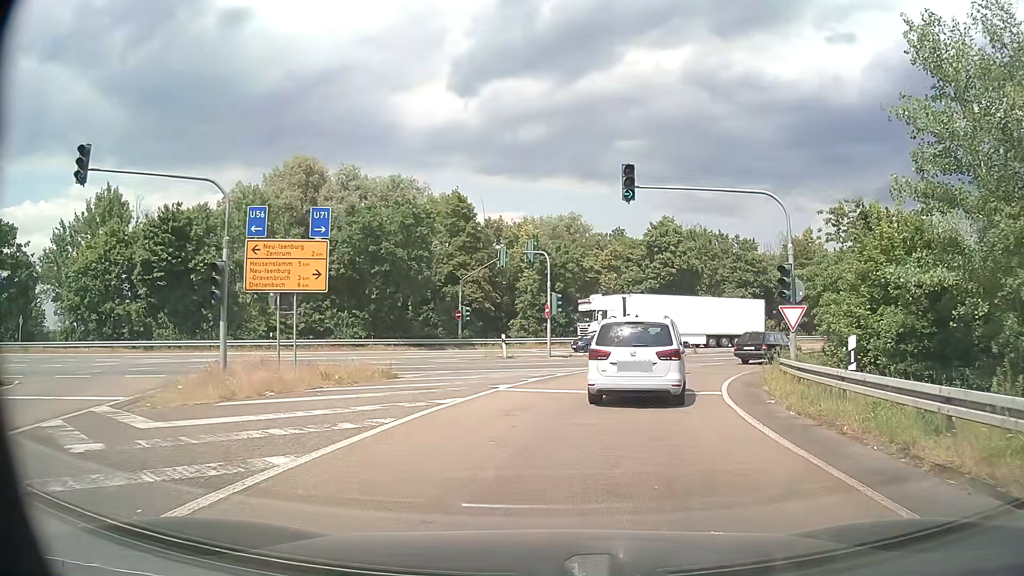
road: motorway_link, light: Day
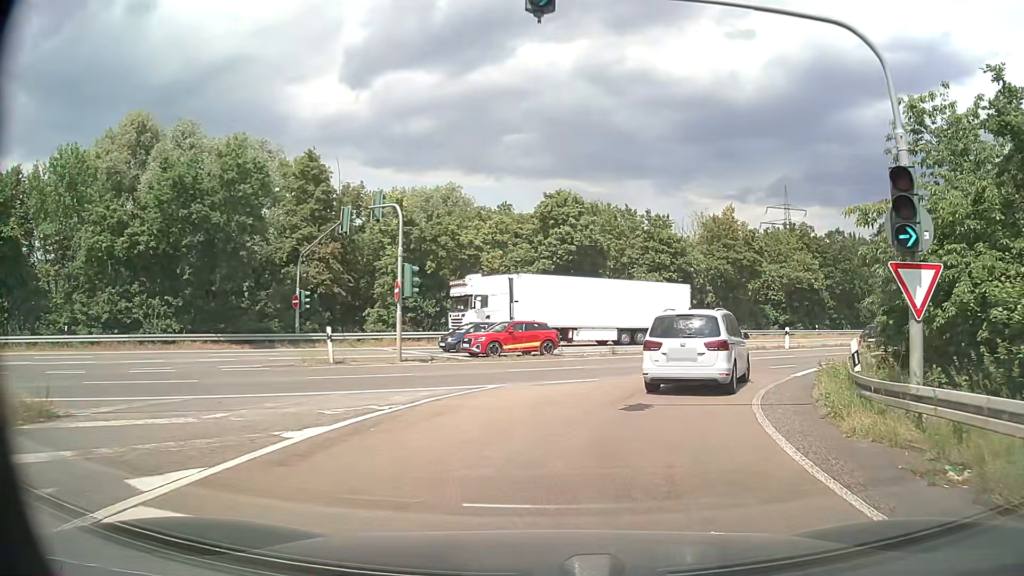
(+1.0, +12.3) m; +10°
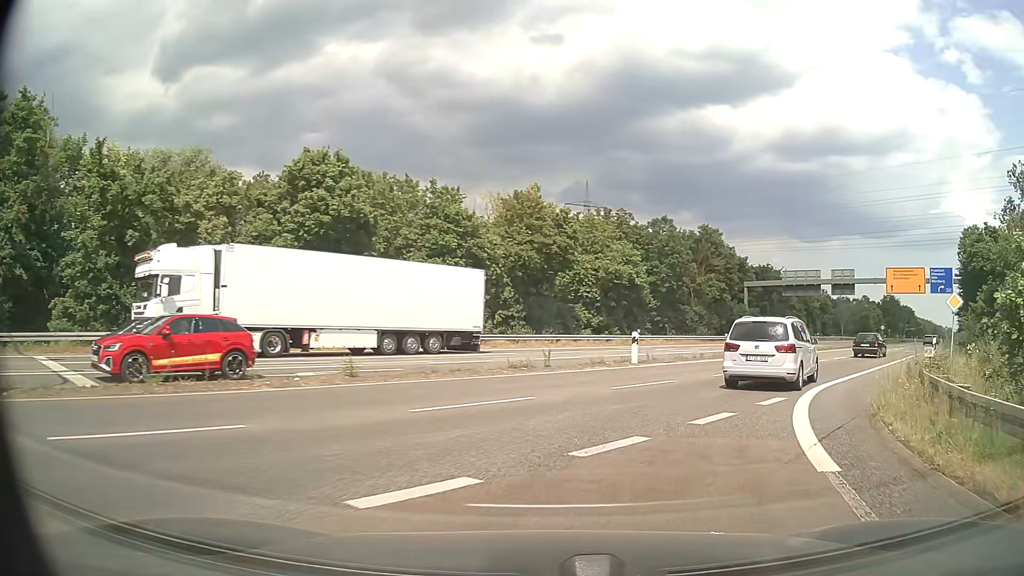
(+1.9, +13.2) m; +18°
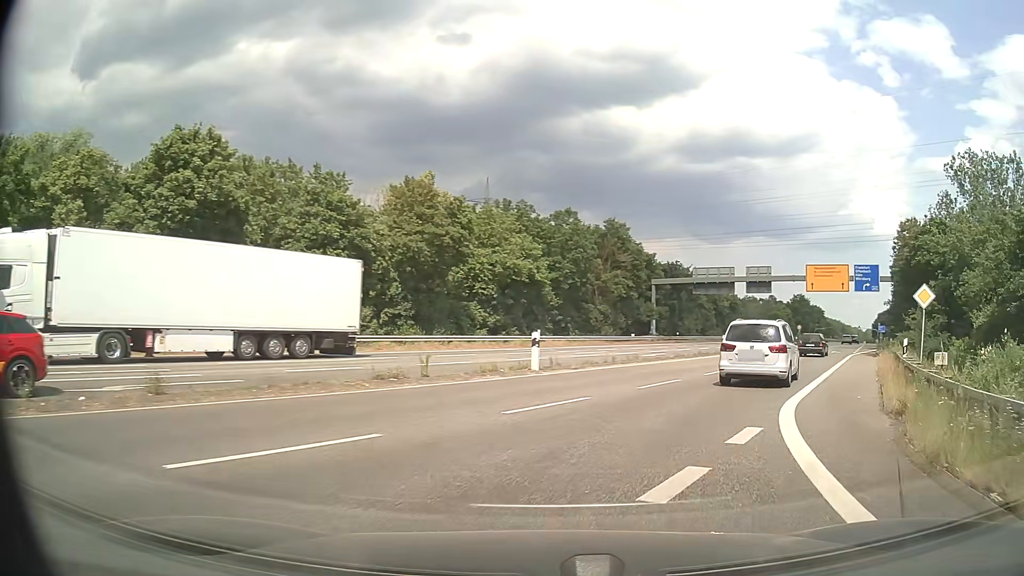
(+0.4, +4.6) m; +8°
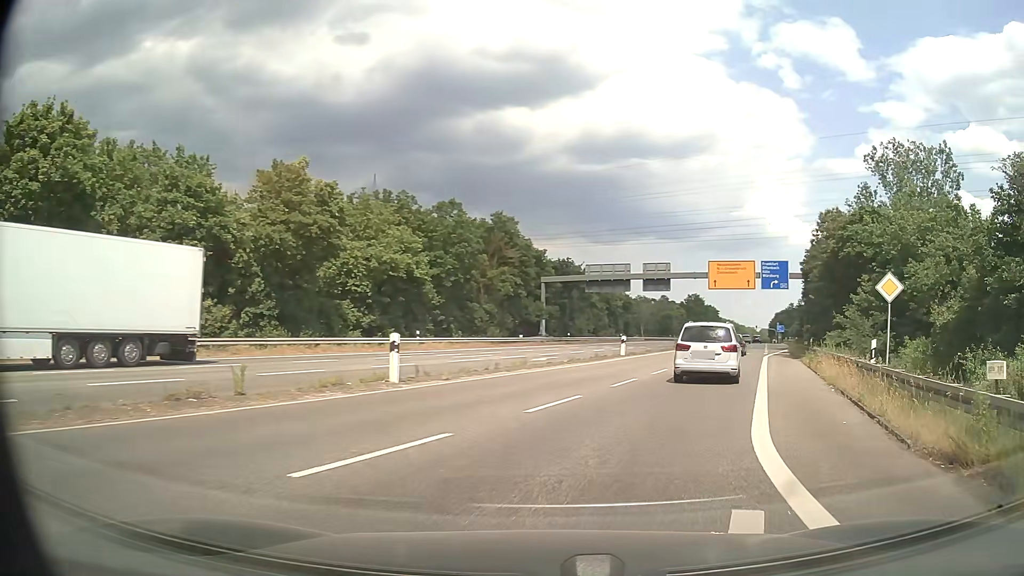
(+0.4, +4.7) m; +10°
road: secondary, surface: asphalt
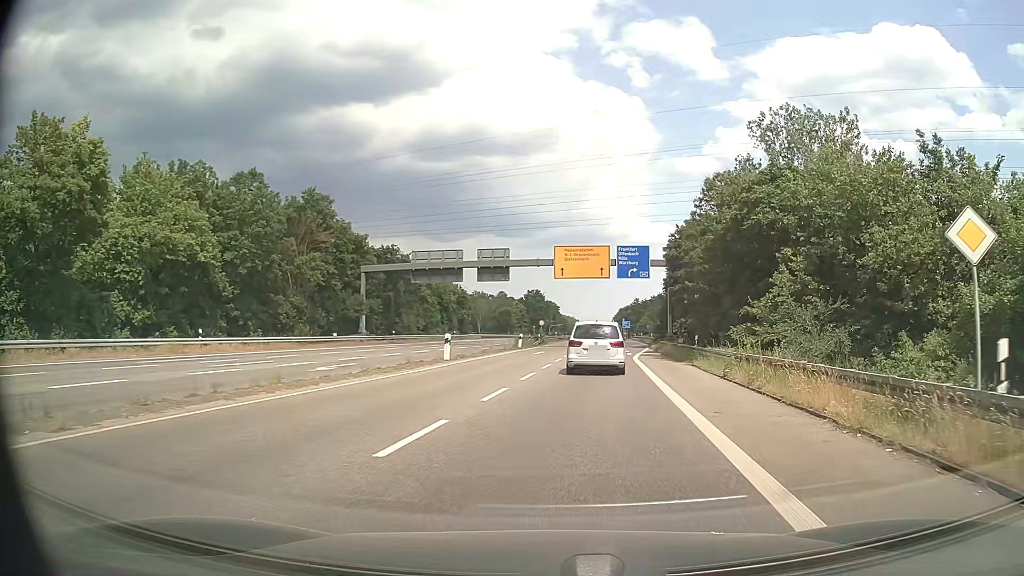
(+1.4, +10.2) m; +14°
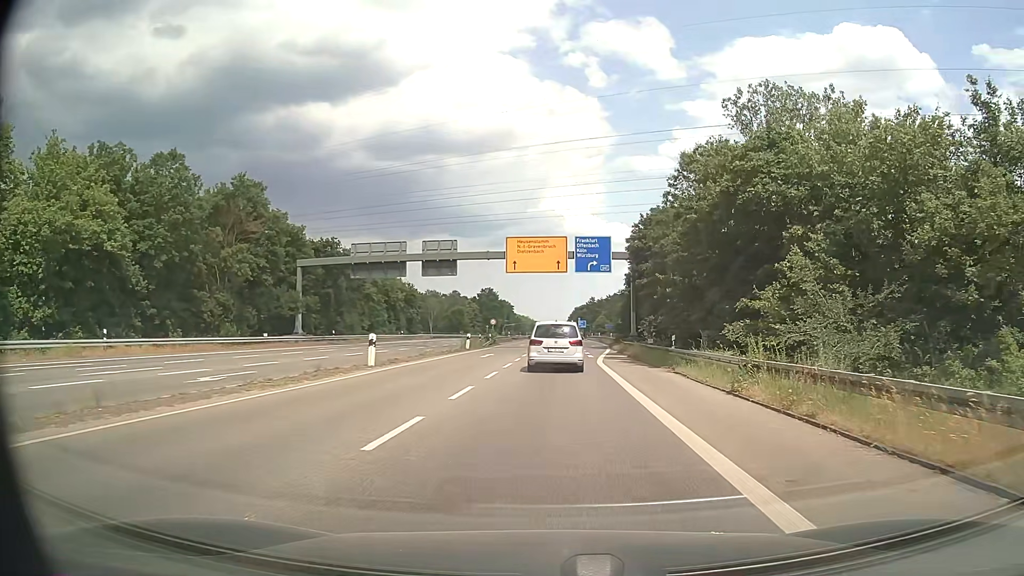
(+0.2, +5.7) m; +4°
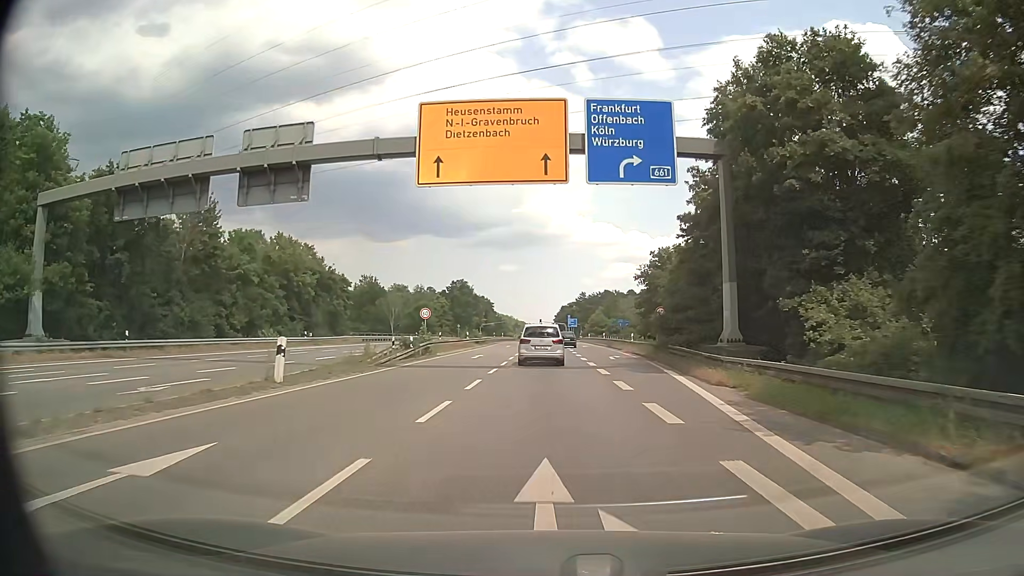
(+0.6, +33.8) m; +1°
(0, +10) (0, +20) (0, +30) (0, +40) (0, +50) (0, +60) (0, +70) (+1, +80) (+1, +90) (+1, +100) m
